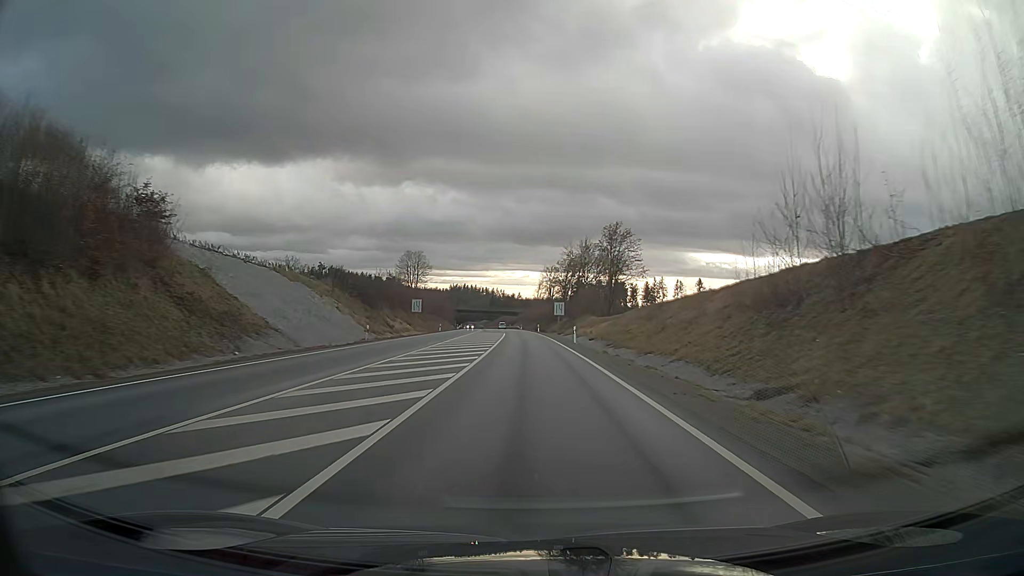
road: primary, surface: asphalt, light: Day
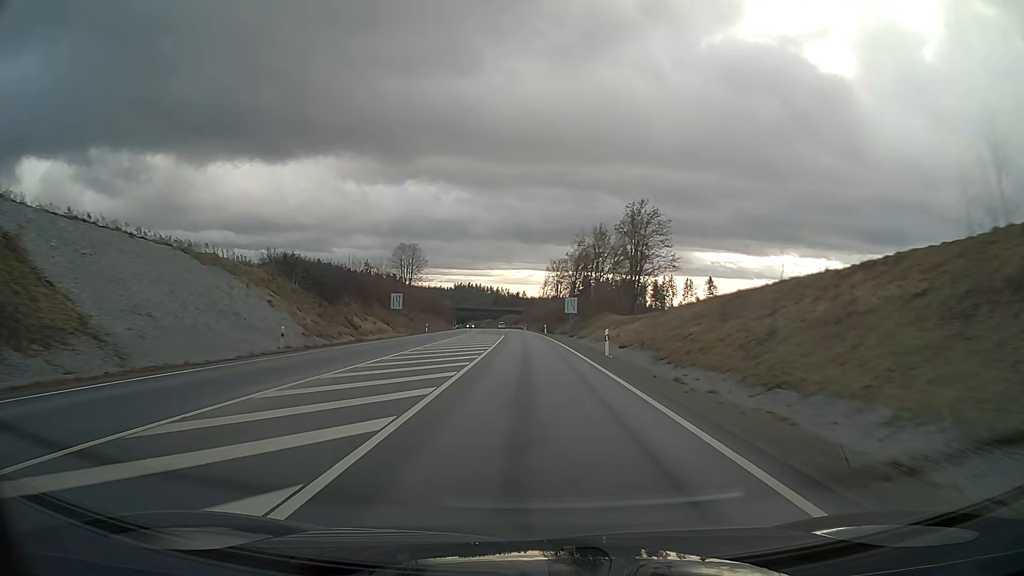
(-0.1, +15.8) m; 0°
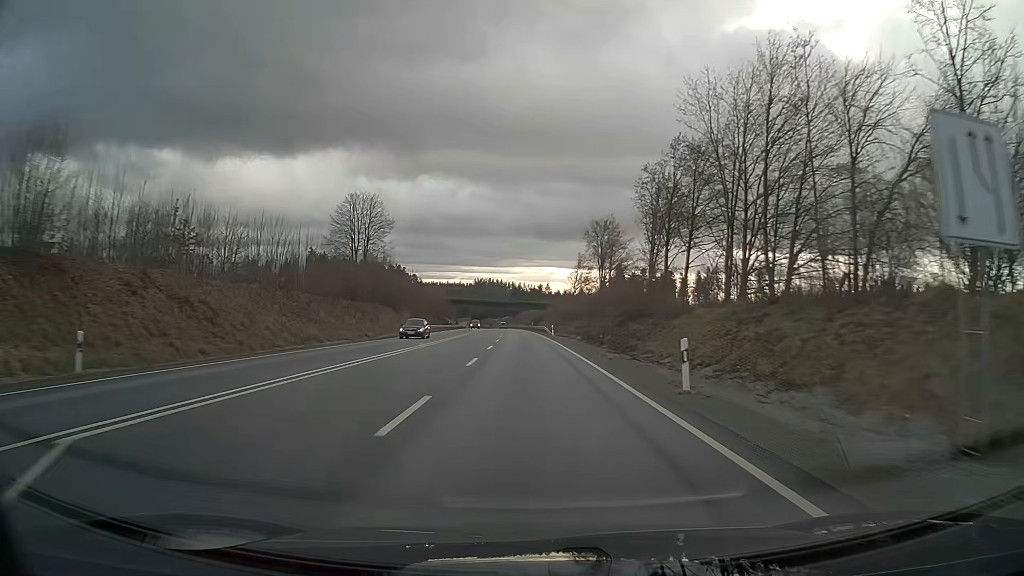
(-1.1, +63.5) m; -2°
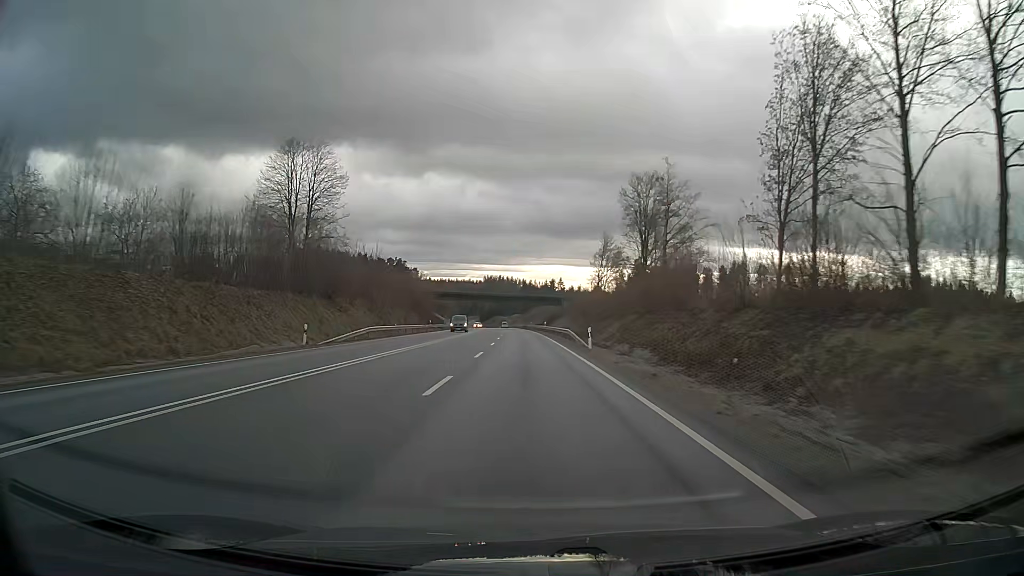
(-0.3, +31.7) m; -1°
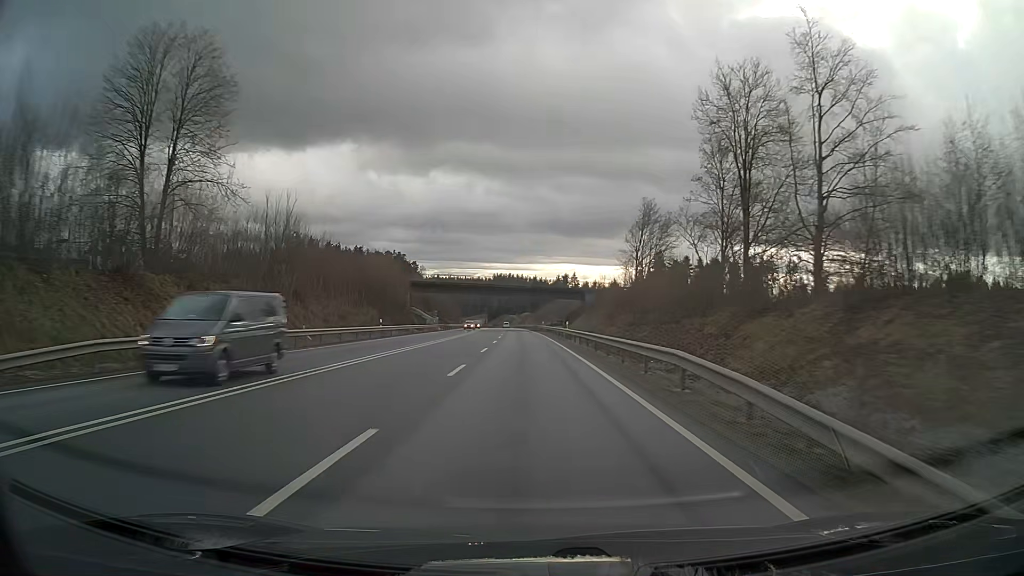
(-0.2, +31.8) m; -1°
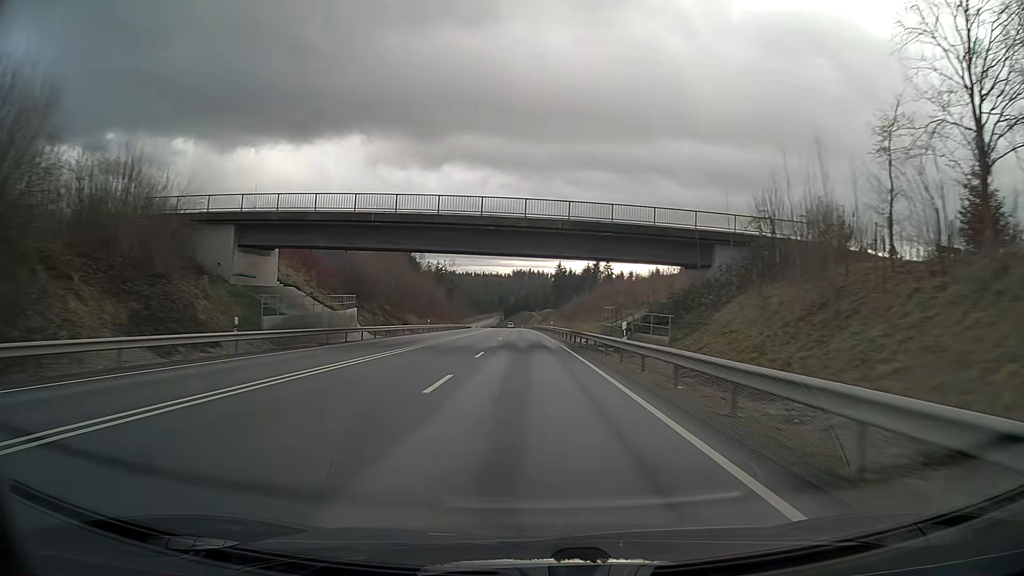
(-1.0, +63.4) m; -2°
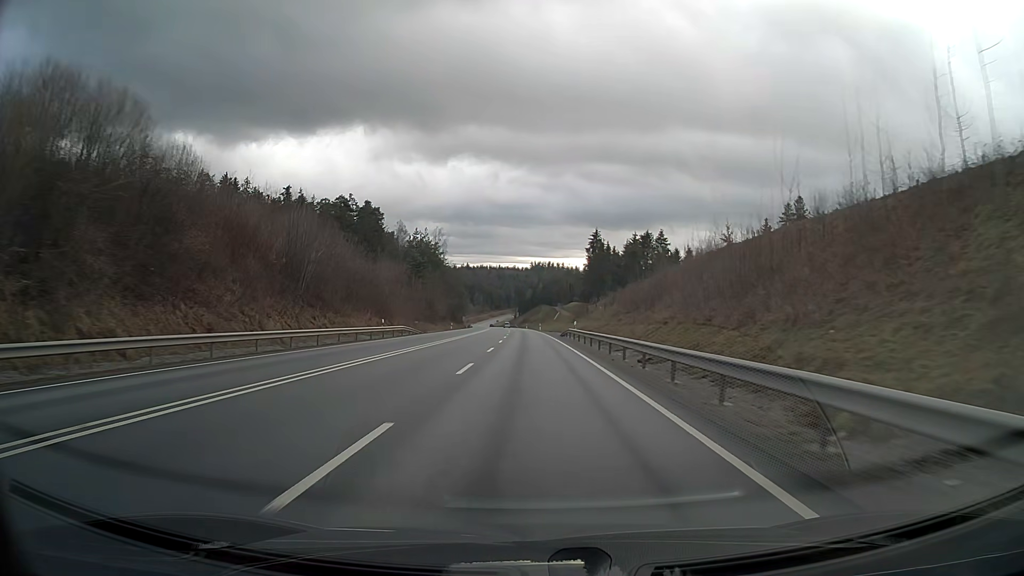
(-1.2, +79.3) m; -2°
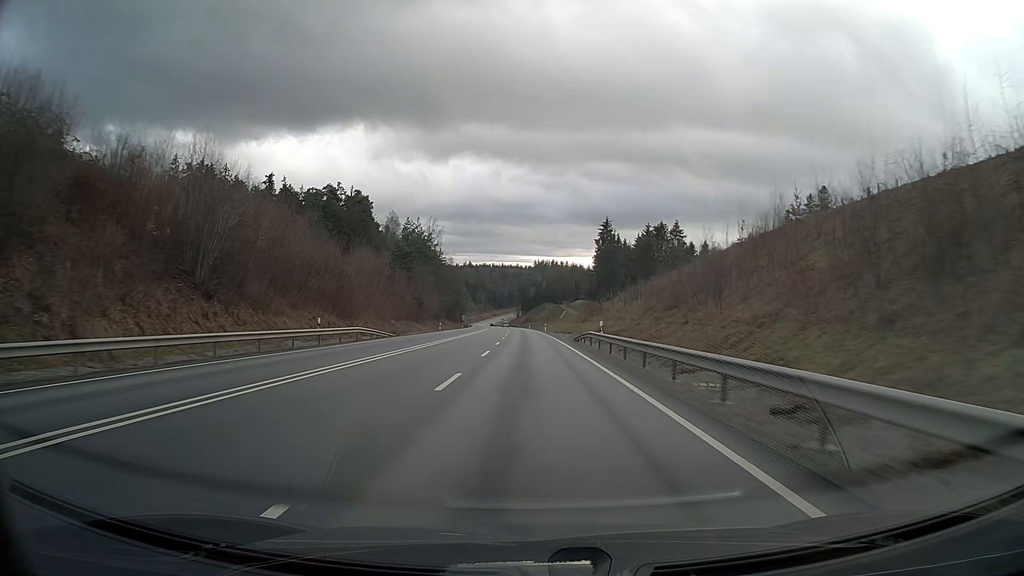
(0.0, +15.9) m; 0°
(0, +10) (0, +20) (0, +30) (0, +40) (0, +50) (-1, +60) (-1, +70) (-1, +80) (-1, +90) (-2, +100) m
